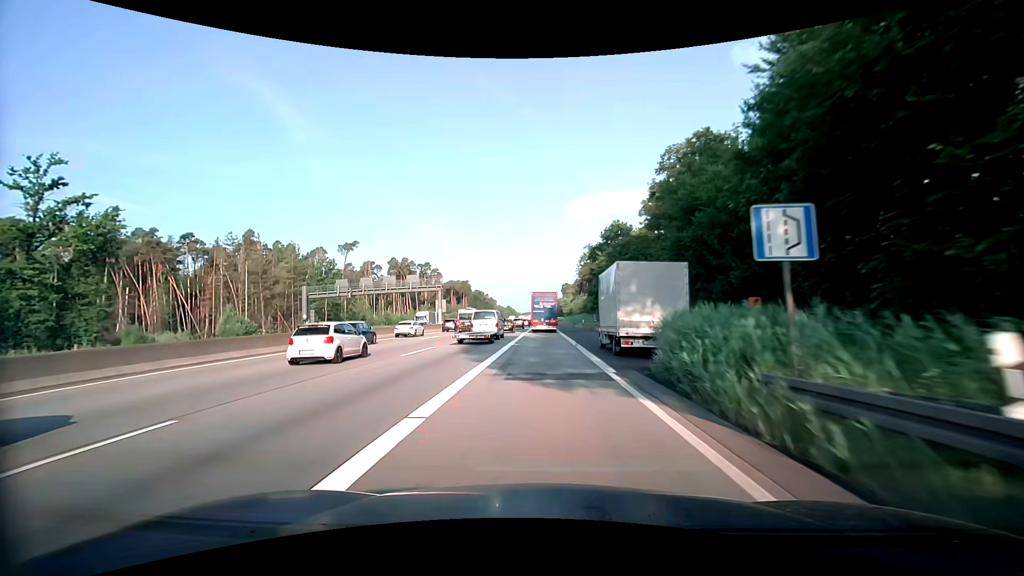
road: motorway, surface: asphalt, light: Day
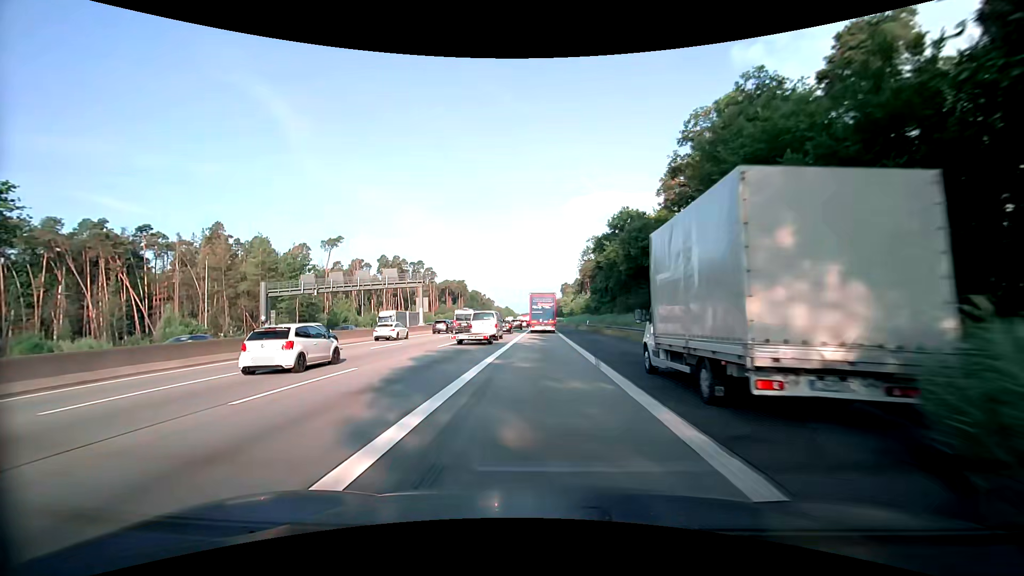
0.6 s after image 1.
(0.0, +10.7) m; 0°
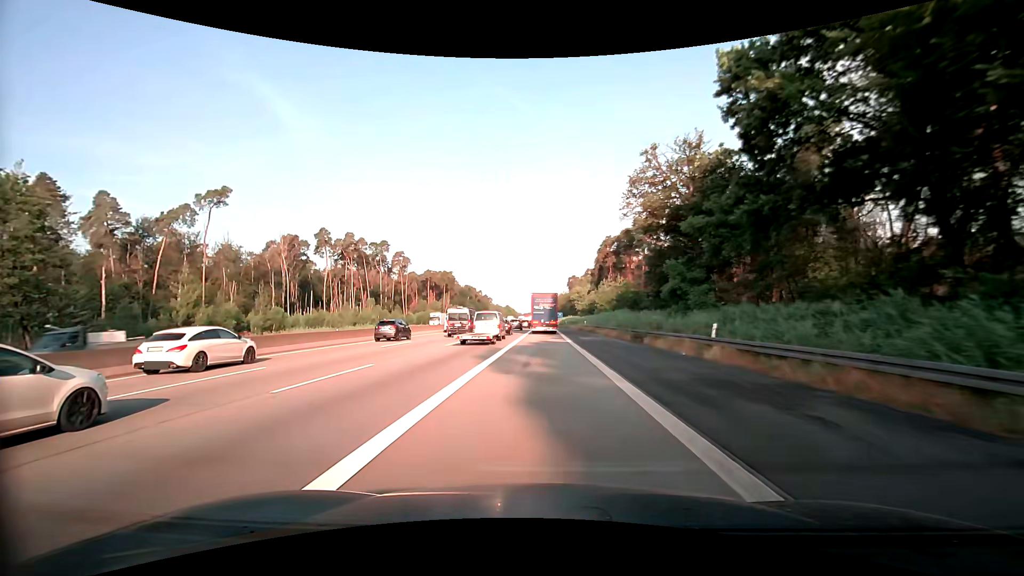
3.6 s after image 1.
(0.0, +52.6) m; -1°
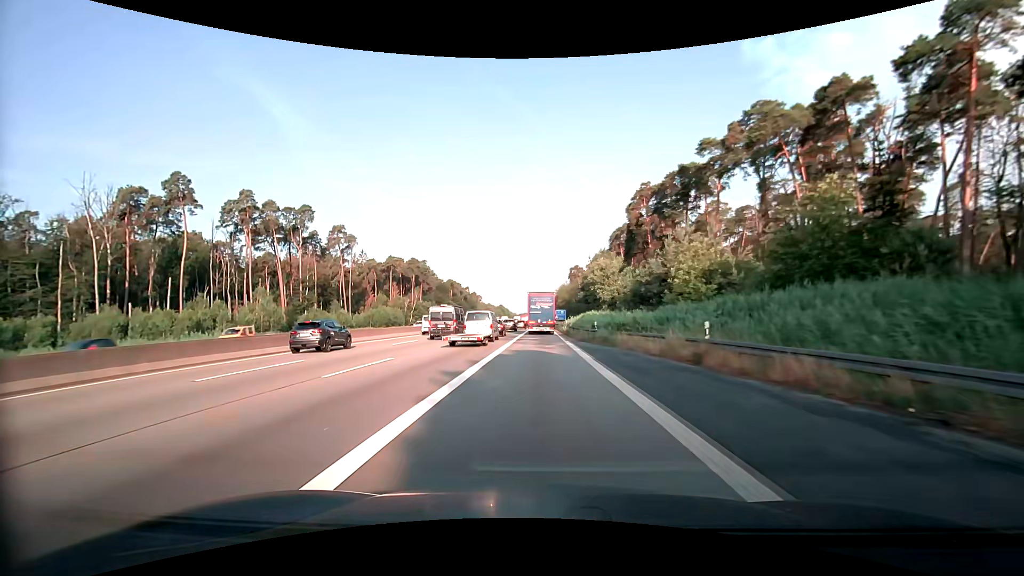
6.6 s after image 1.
(+0.7, +51.2) m; +1°
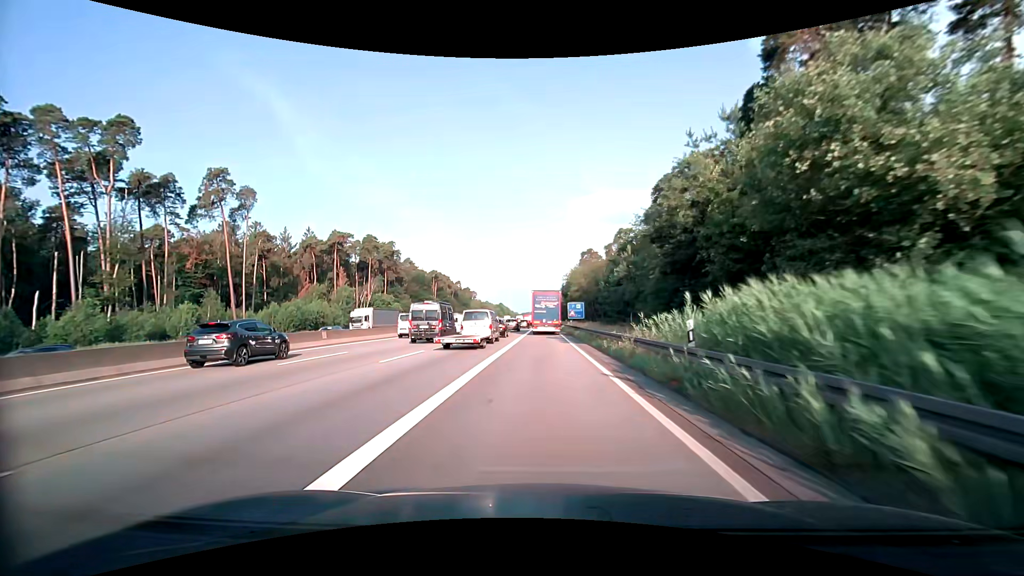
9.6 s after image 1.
(-0.4, +49.8) m; -1°
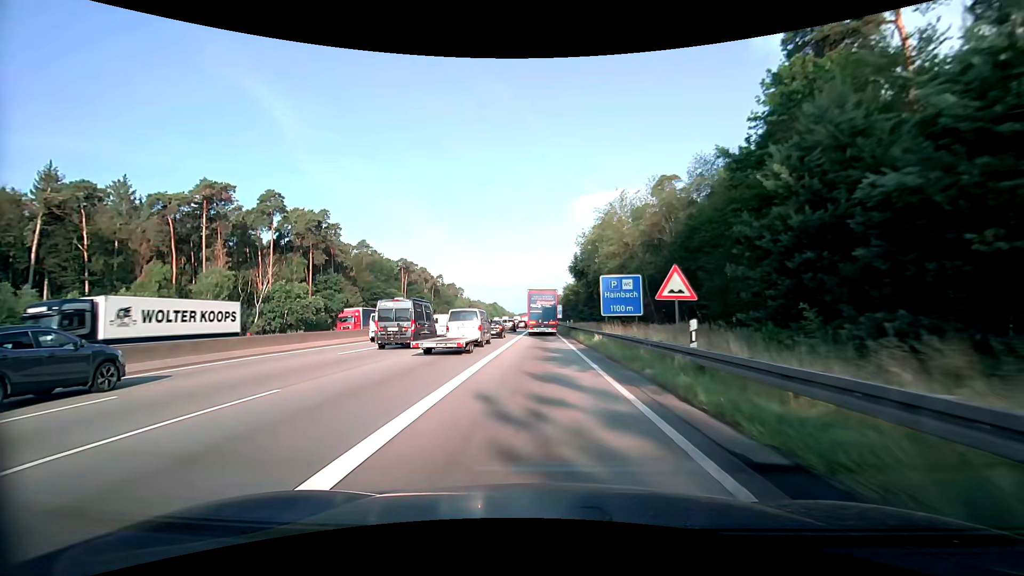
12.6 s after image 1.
(+0.2, +48.5) m; 0°
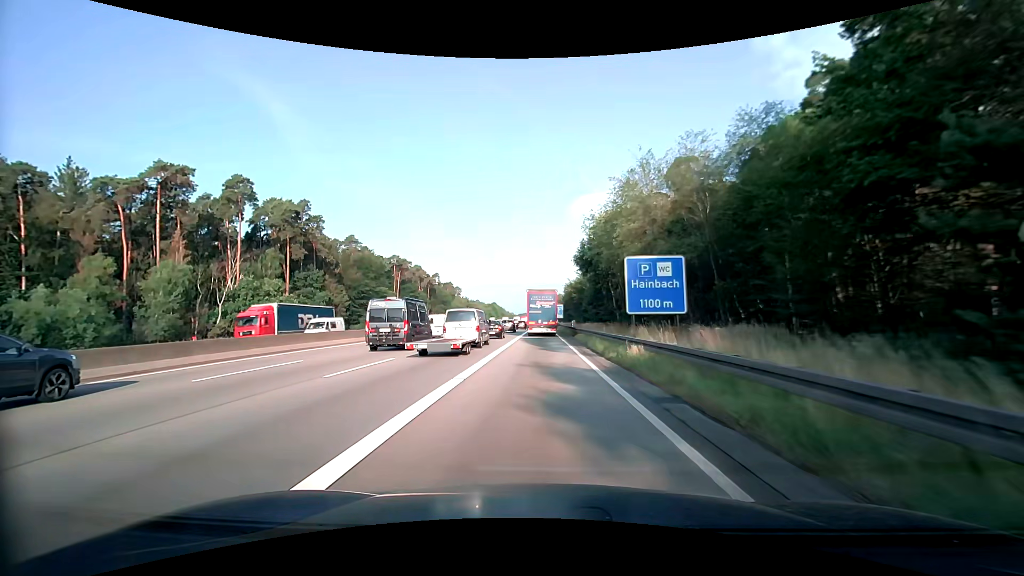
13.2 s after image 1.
(0.0, +9.6) m; 0°
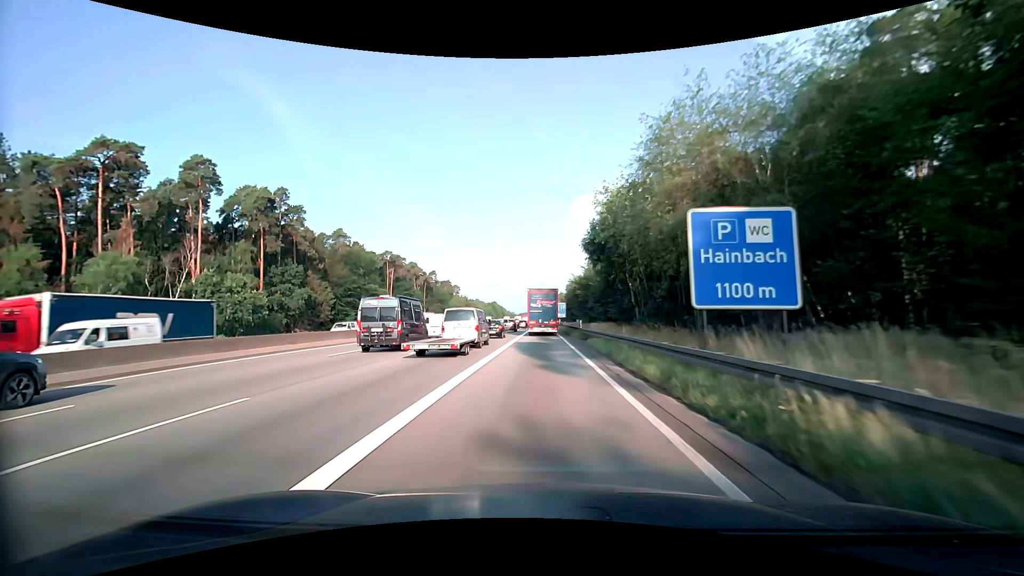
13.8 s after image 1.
(0.0, +9.5) m; 0°
(0, +10) (0, +20) (0, +30) (0, +40) (0, +50) (0, +60) (-1, +70) (-1, +80) (-1, +90) (-1, +100) m
